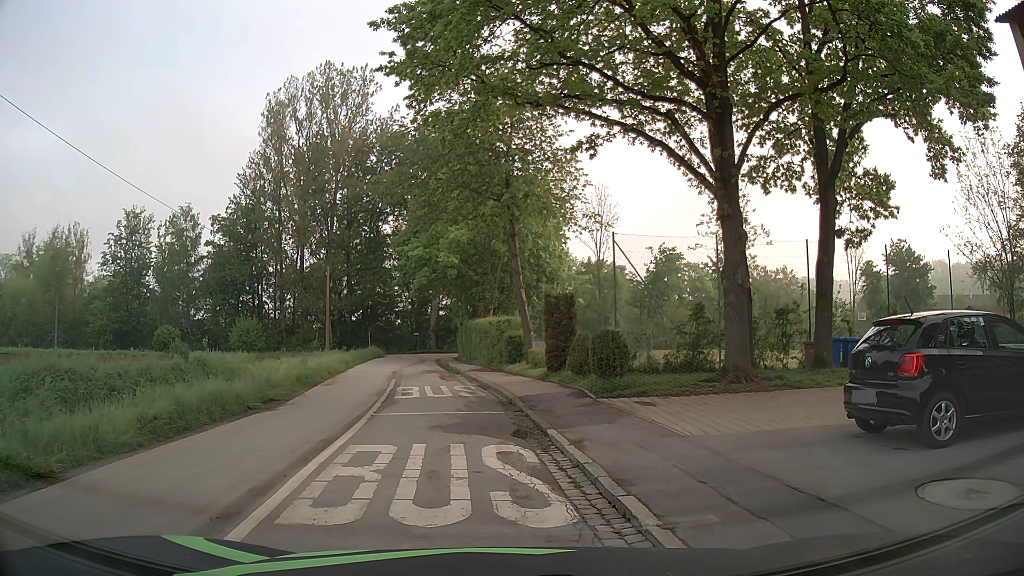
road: tertiary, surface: asphalt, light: Day
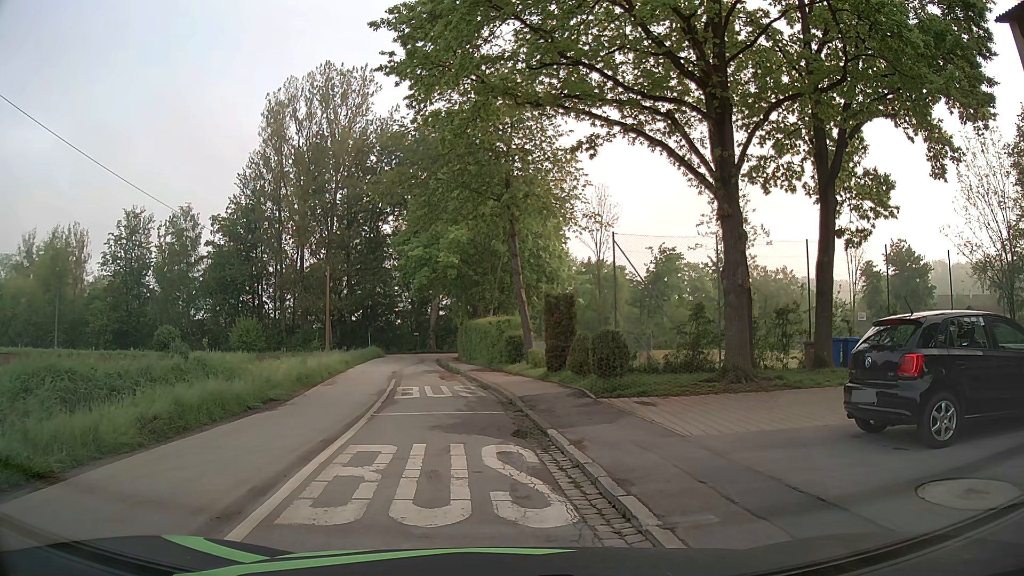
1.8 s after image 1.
(0.0, 0.0) m; 0°
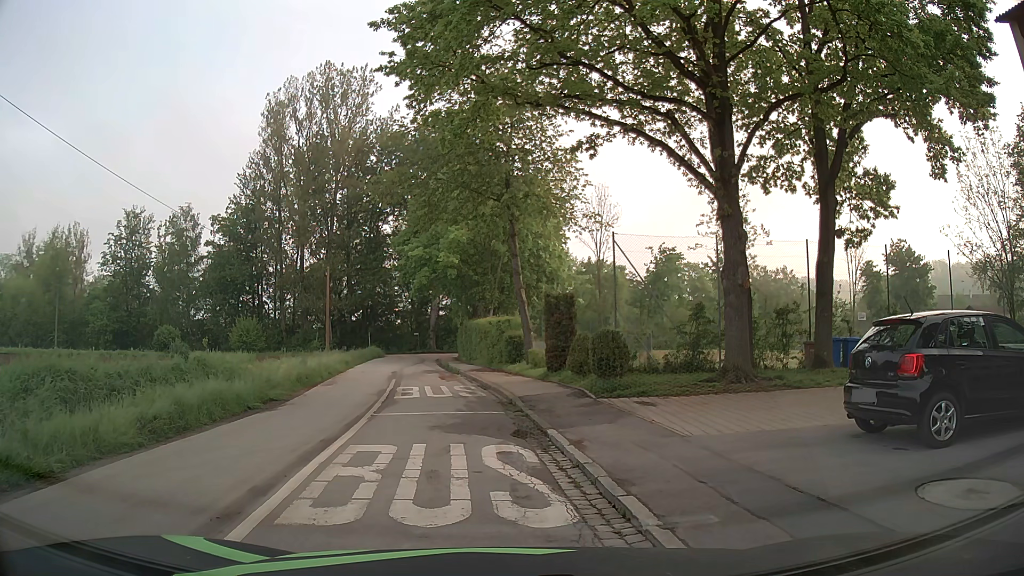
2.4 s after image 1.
(0.0, 0.0) m; 0°
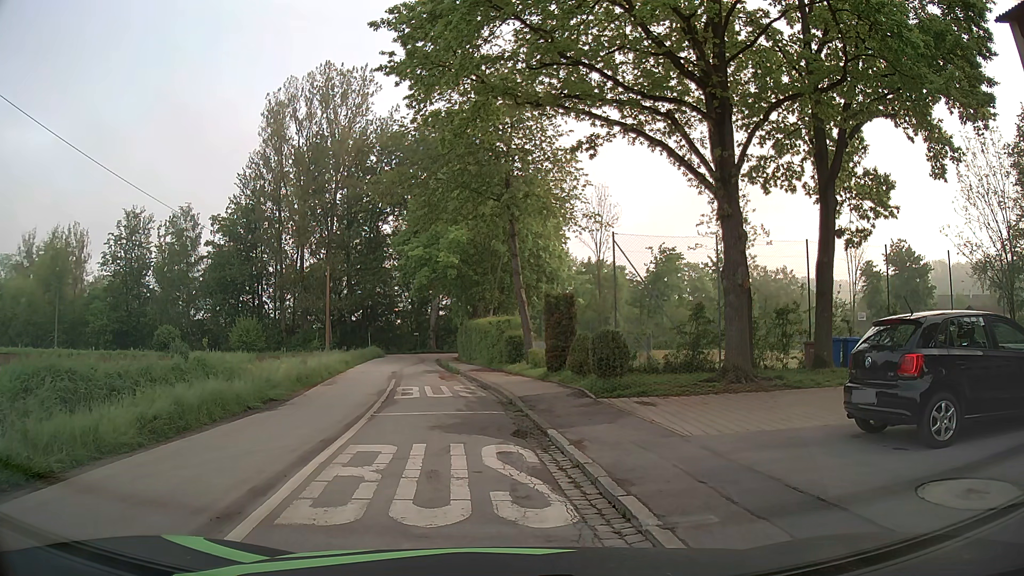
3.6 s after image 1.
(0.0, 0.0) m; 0°
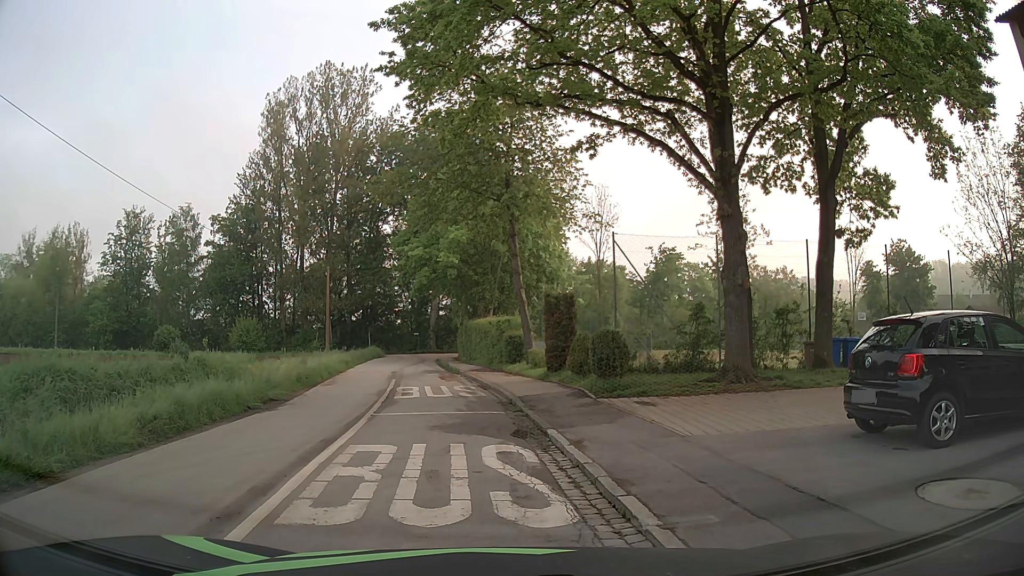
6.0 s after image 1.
(0.0, 0.0) m; 0°
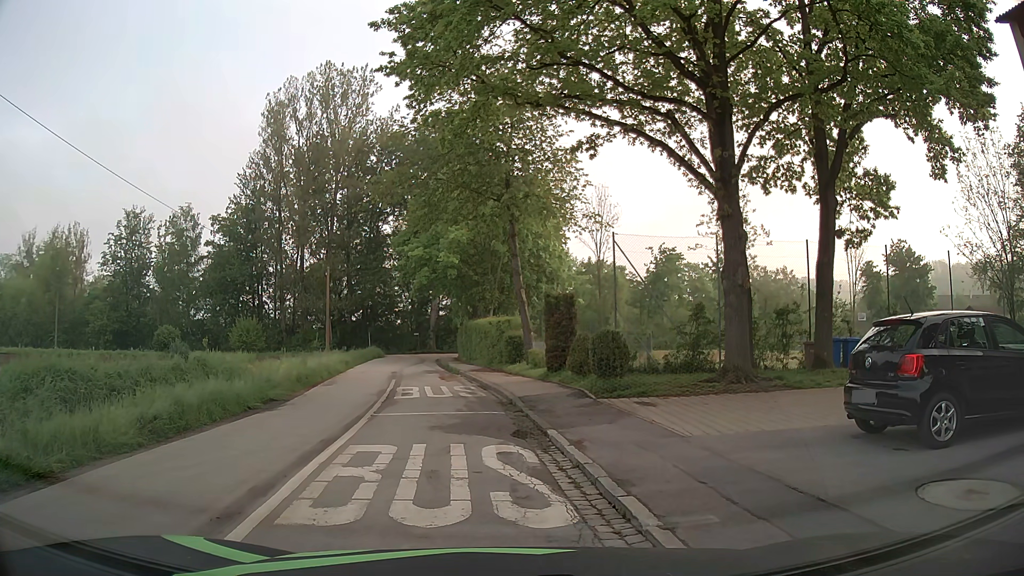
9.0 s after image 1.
(0.0, 0.0) m; 0°
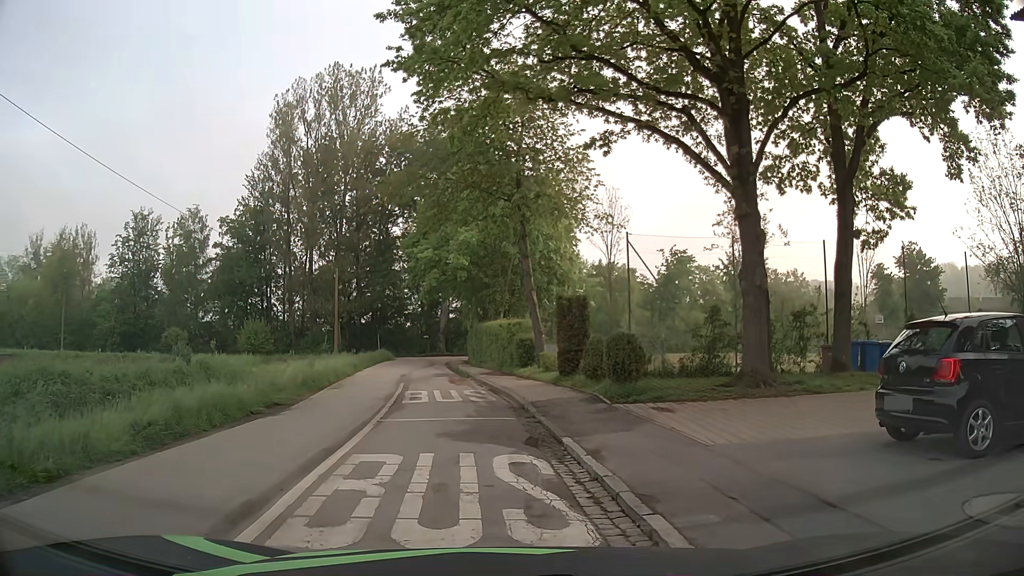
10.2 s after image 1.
(0.0, +0.5) m; 0°
